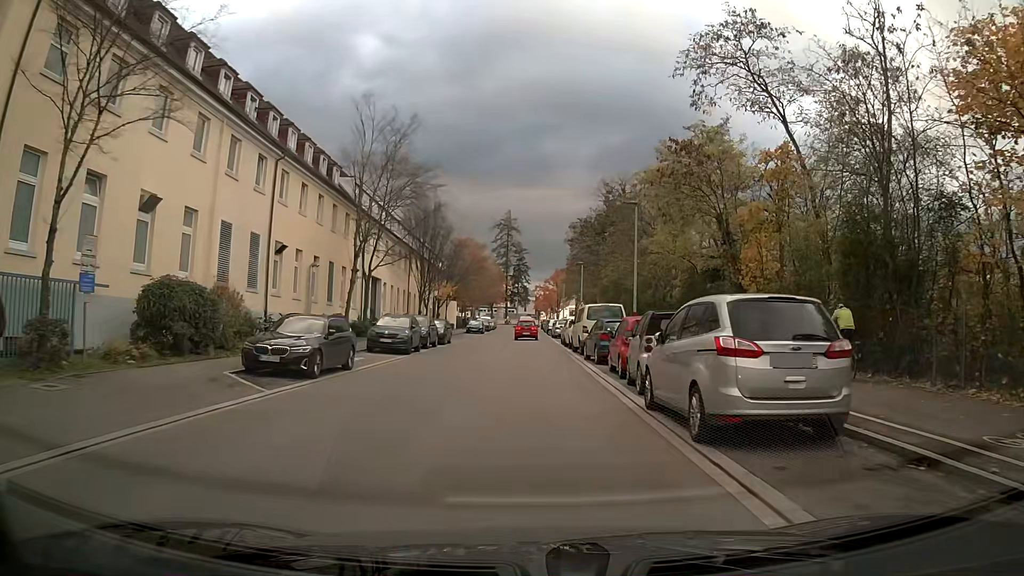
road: tertiary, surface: asphalt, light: Day
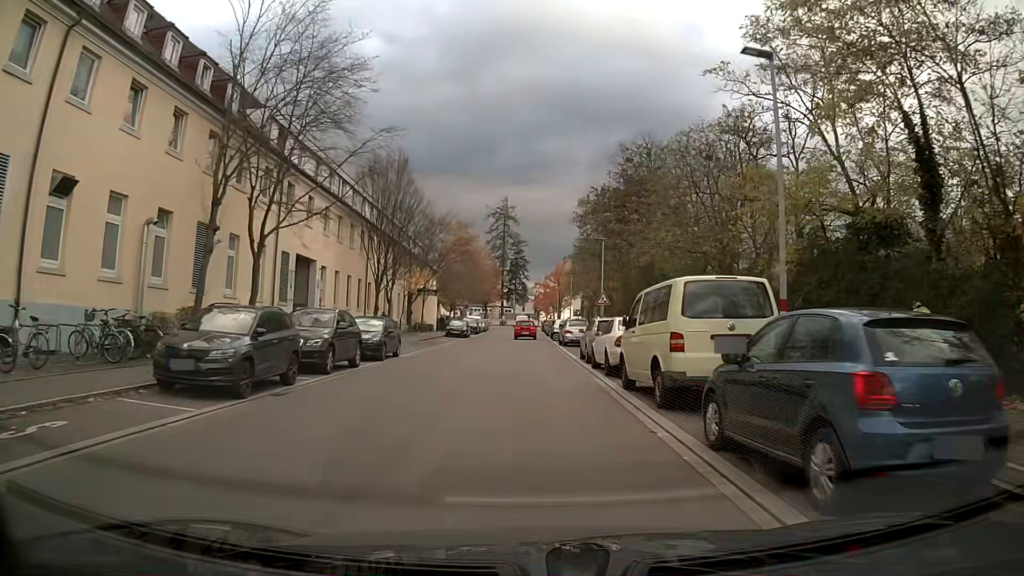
(0.0, +16.8) m; 0°
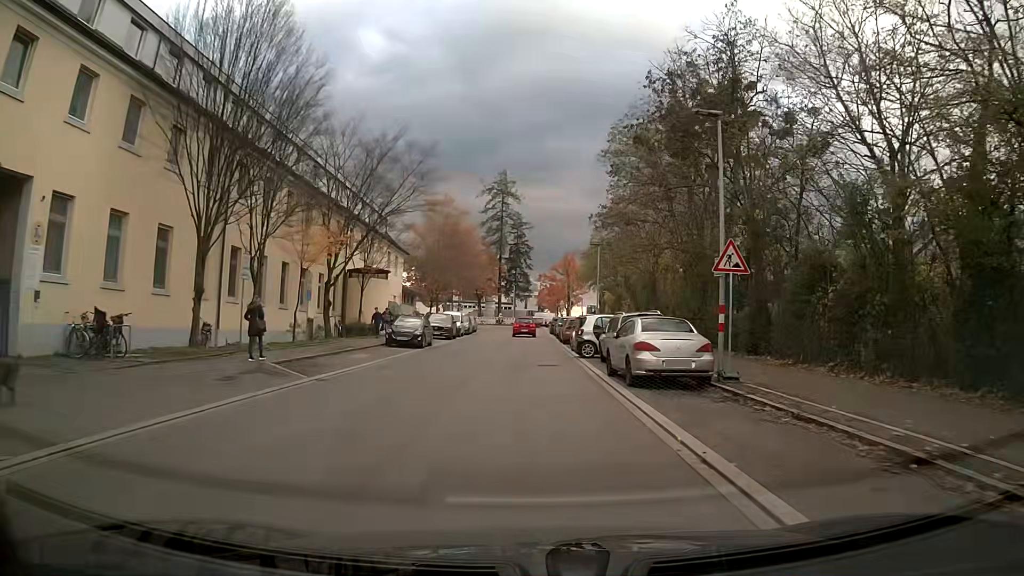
(-0.1, +24.4) m; 0°
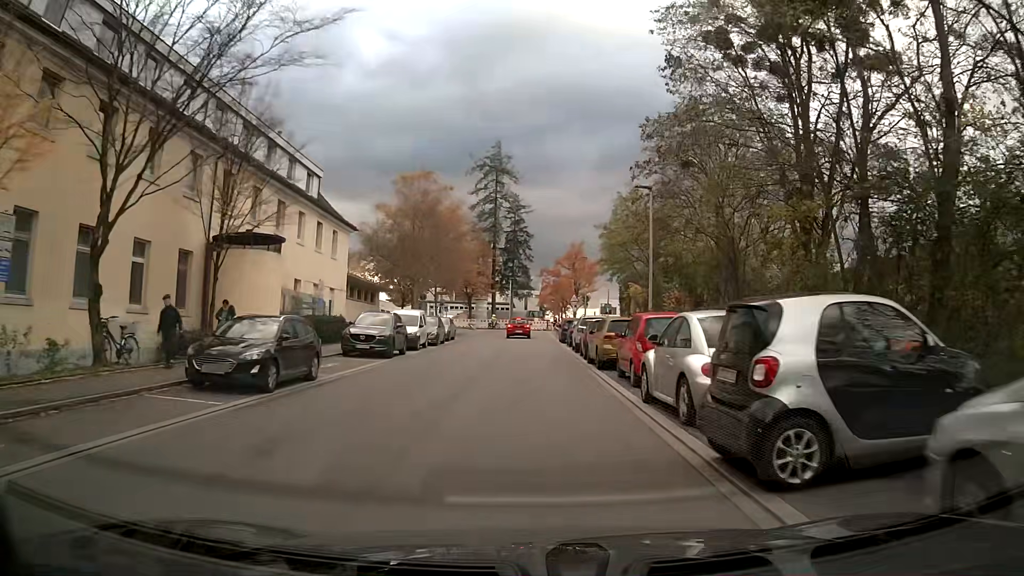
(+0.2, +19.1) m; +1°
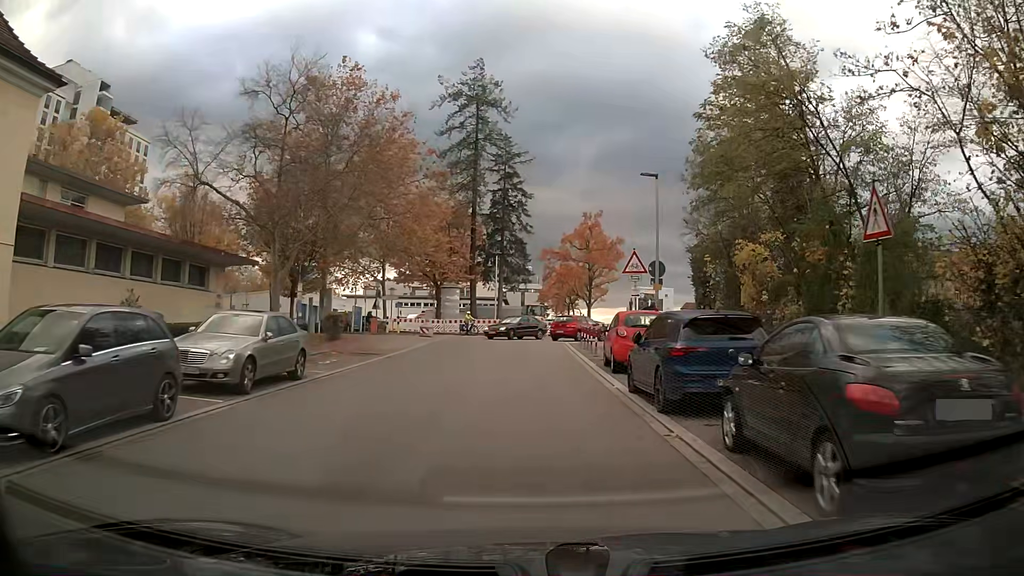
(-0.7, +30.3) m; -1°
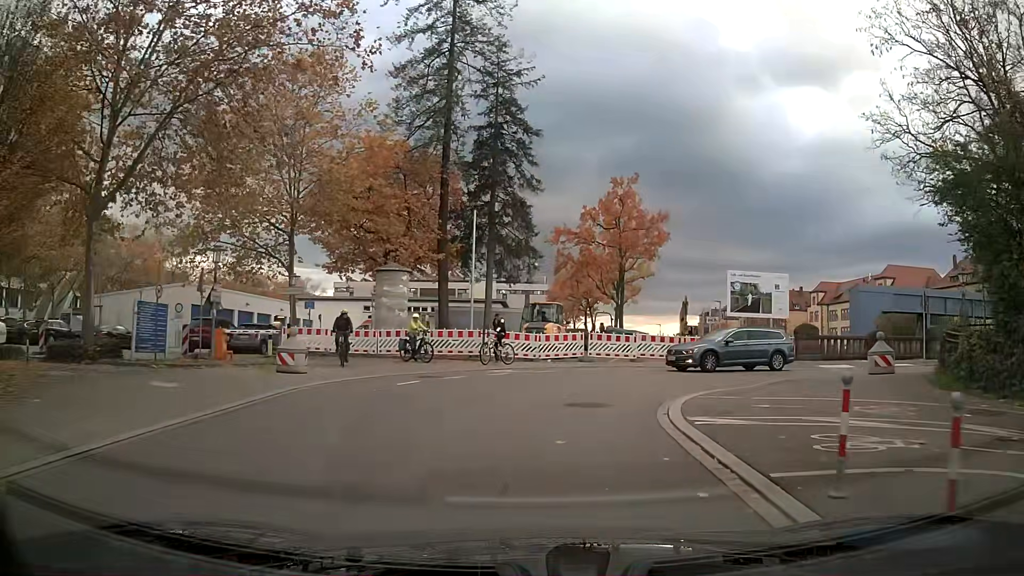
(-0.1, +23.7) m; 0°
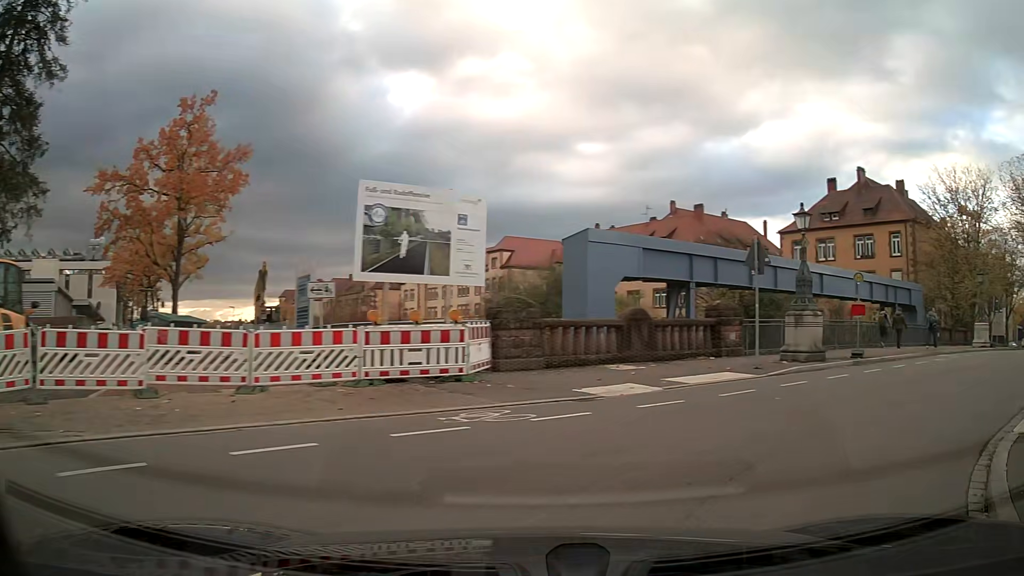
(+4.2, +15.9) m; +45°
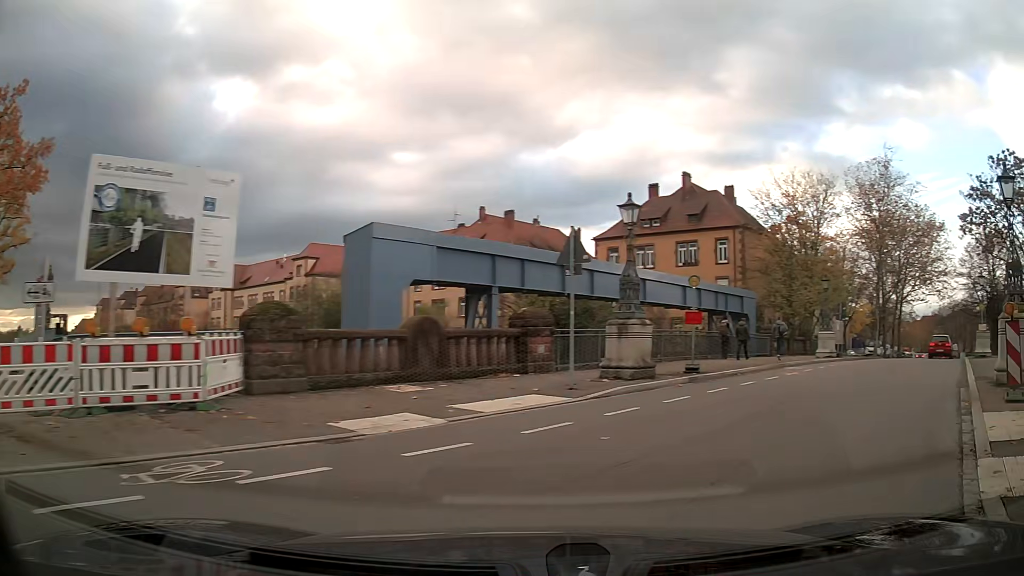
(+0.4, +3.1) m; +16°
(+3, +9) (+8, +18) (+13, +27) (+18, +36) (+22, +44) (+27, +53) (+32, +62) (+37, +71) (+41, +80) (+46, +89) m
